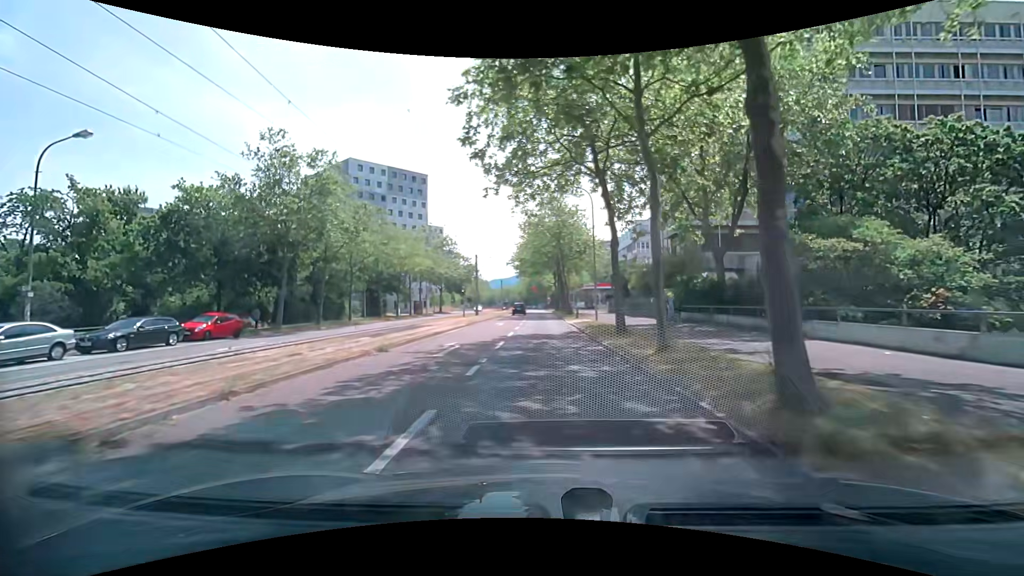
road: tertiary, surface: asphalt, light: Day
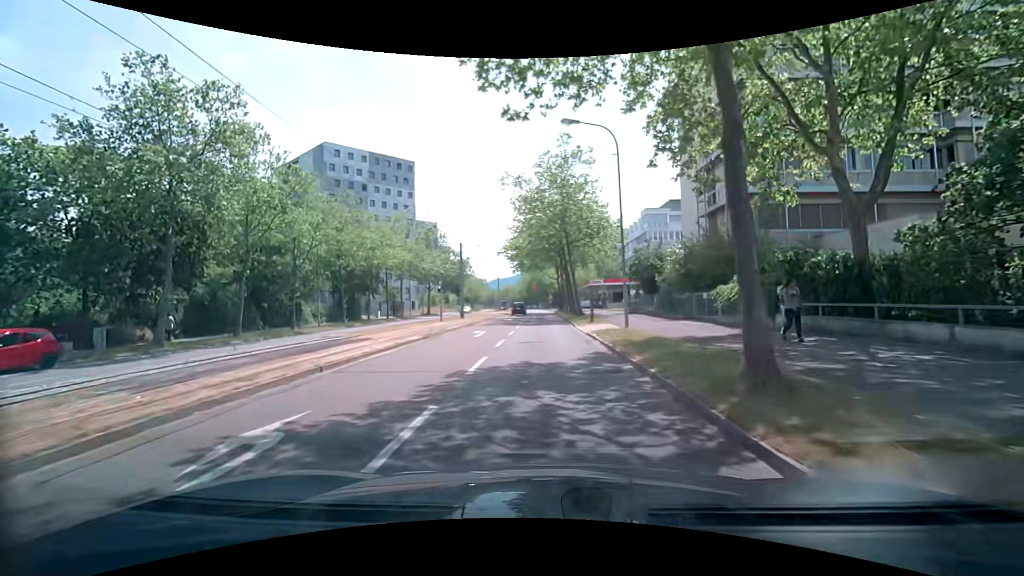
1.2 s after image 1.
(0.0, +11.5) m; 0°
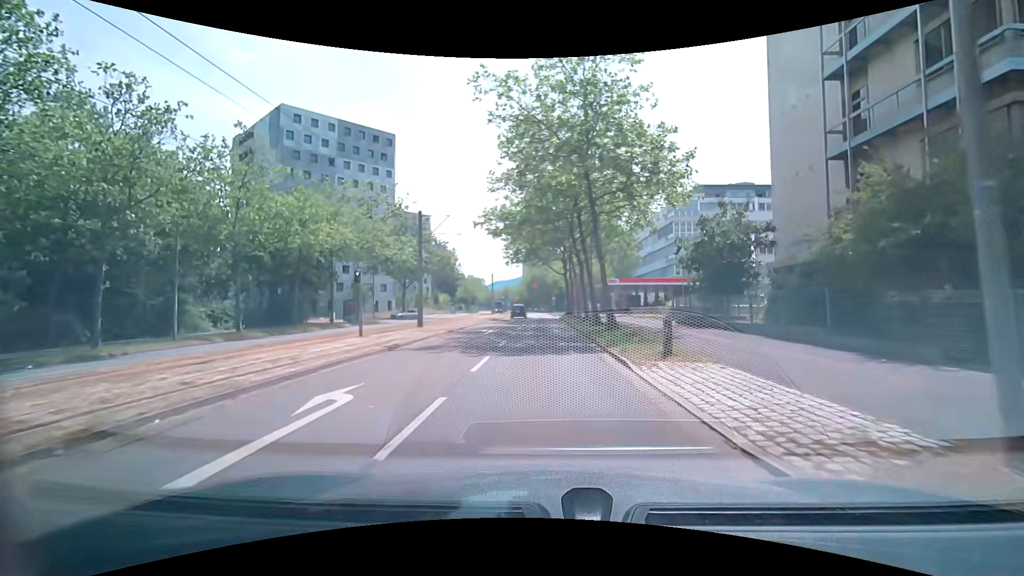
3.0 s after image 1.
(-0.2, +17.2) m; -1°
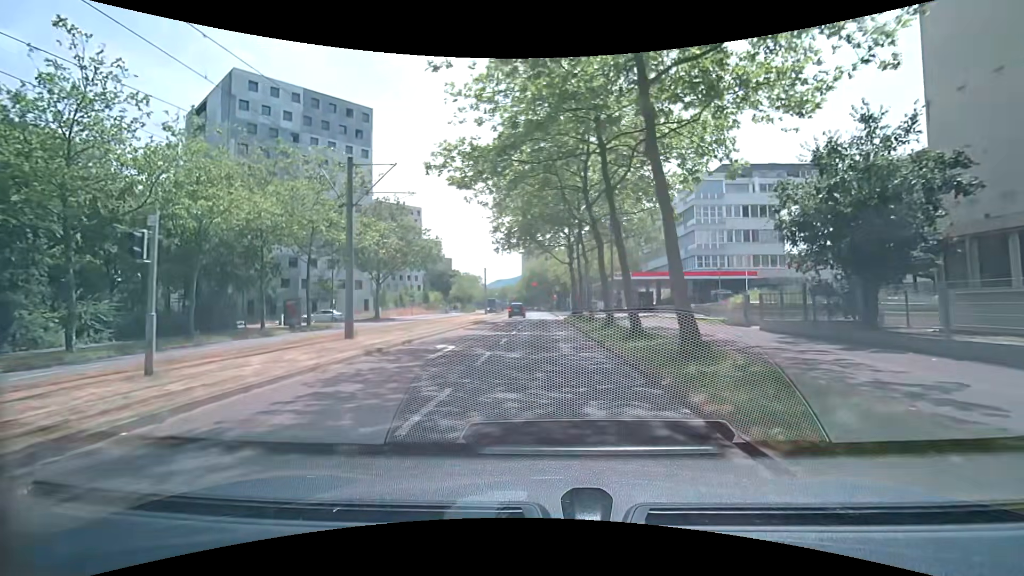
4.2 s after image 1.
(-0.1, +11.5) m; 0°
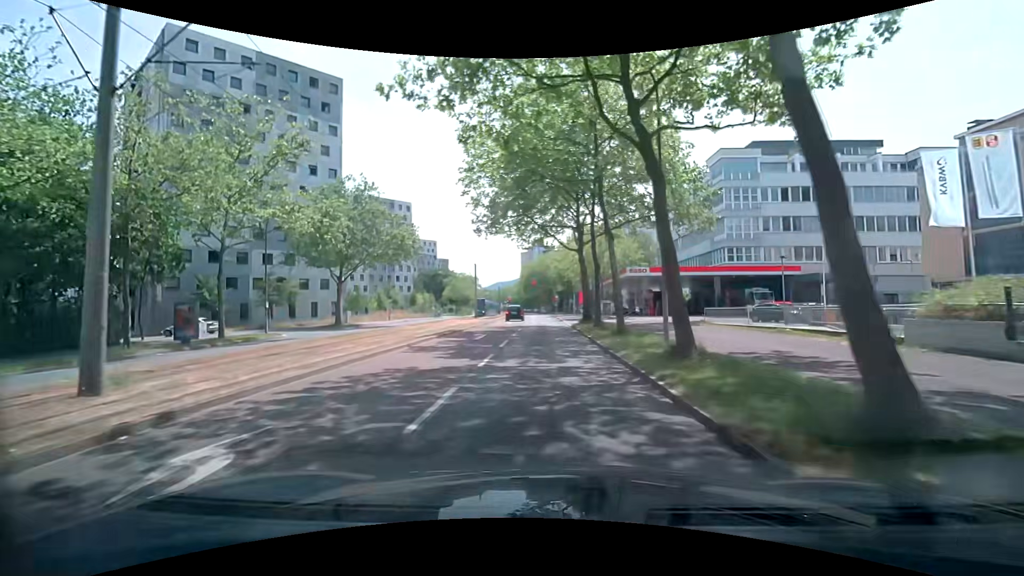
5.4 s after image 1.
(-0.1, +11.5) m; -1°
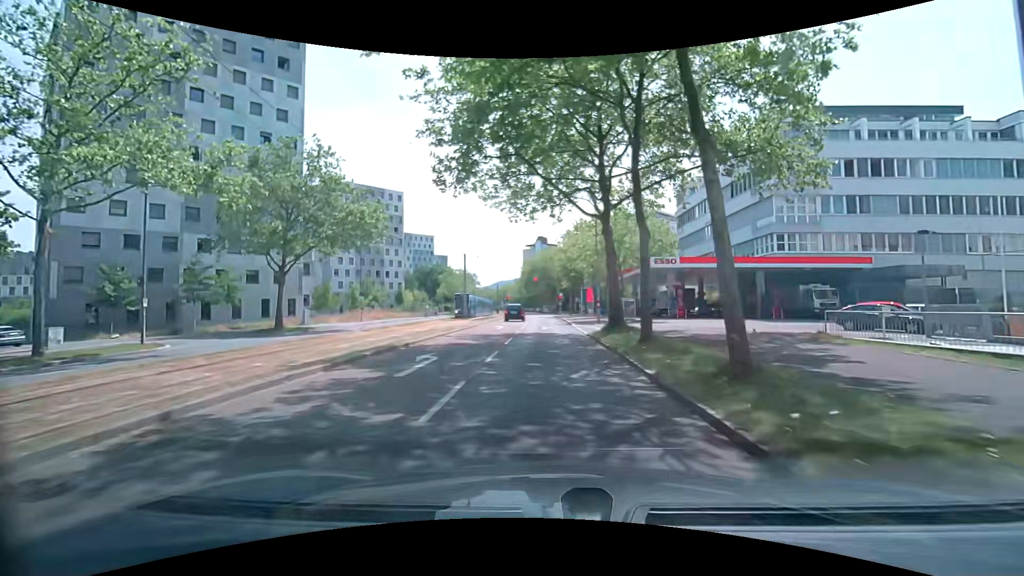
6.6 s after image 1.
(+0.1, +11.4) m; +1°
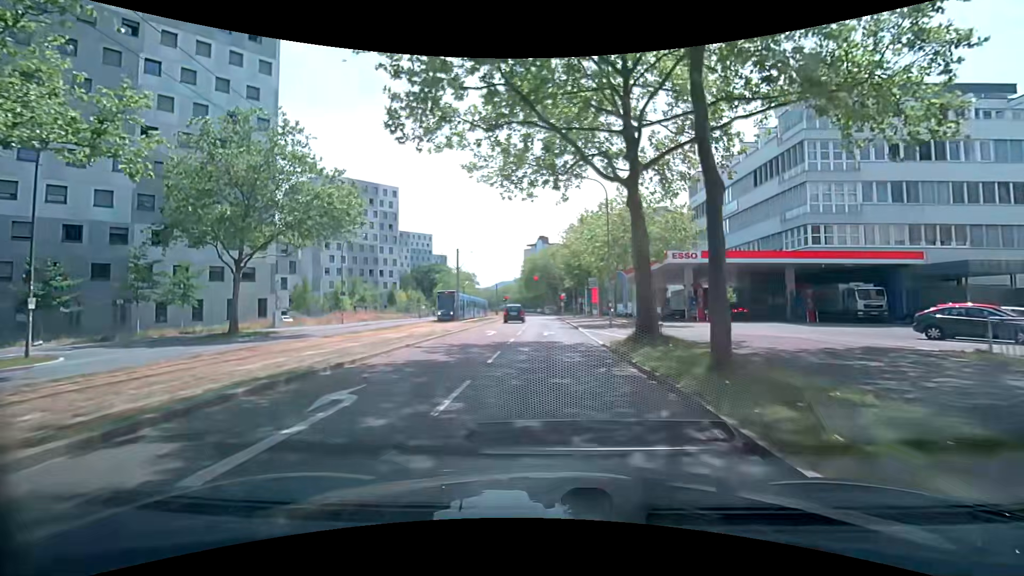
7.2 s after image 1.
(-0.1, +5.7) m; -1°
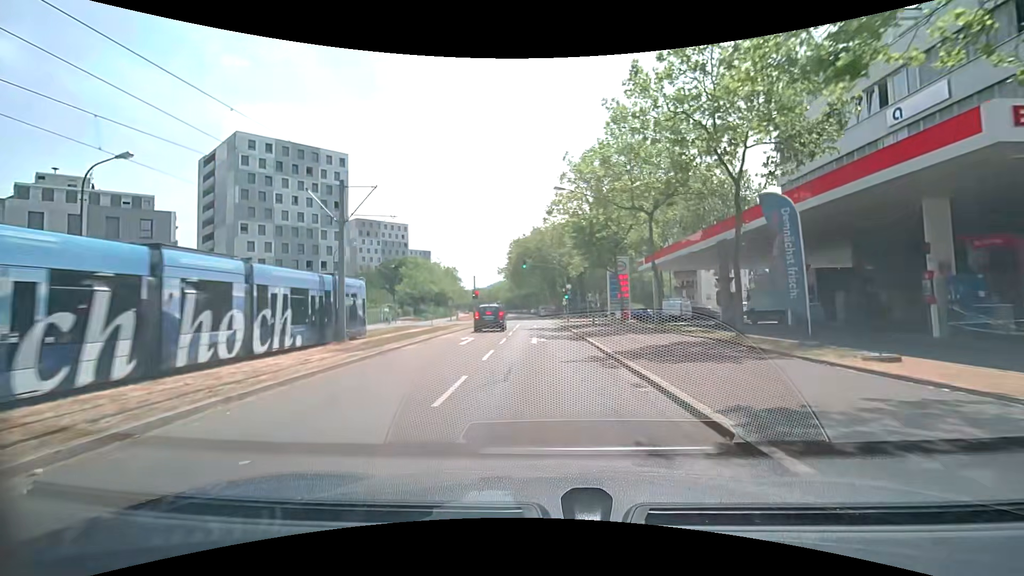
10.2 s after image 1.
(+0.2, +29.0) m; 0°
(0, +10) (0, +20) (0, +30) (0, +40) (0, +50) (-1, +60) (-1, +70) (-2, +80) (-2, +90) (-2, +100) m
